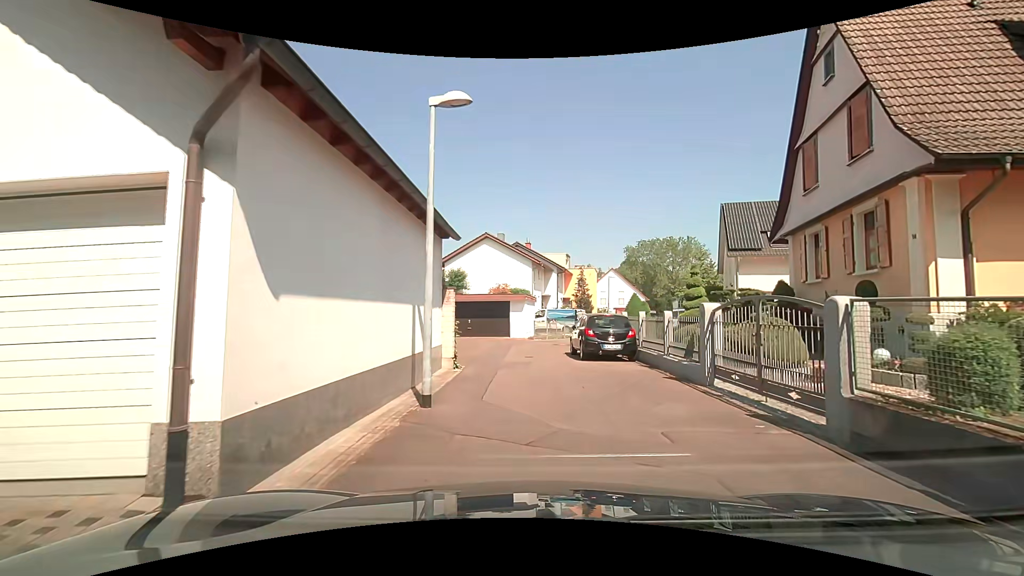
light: Day
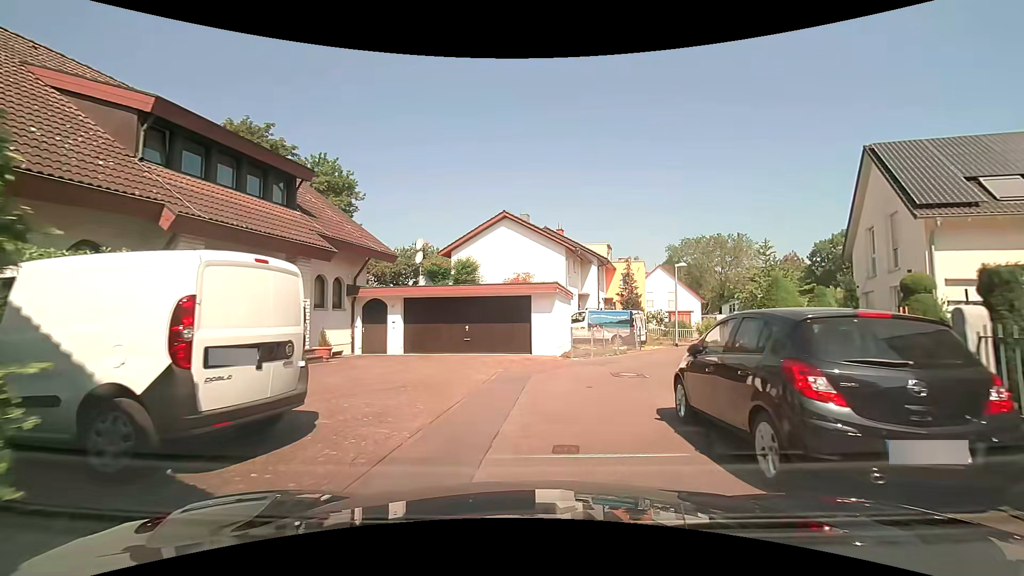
(-0.3, +11.3) m; -4°
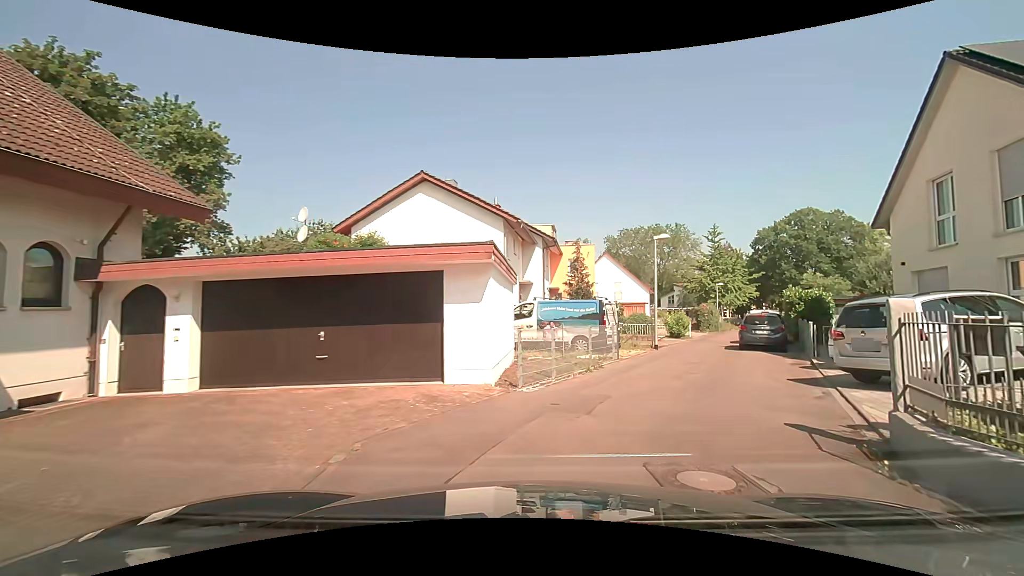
(0.0, +8.5) m; +5°
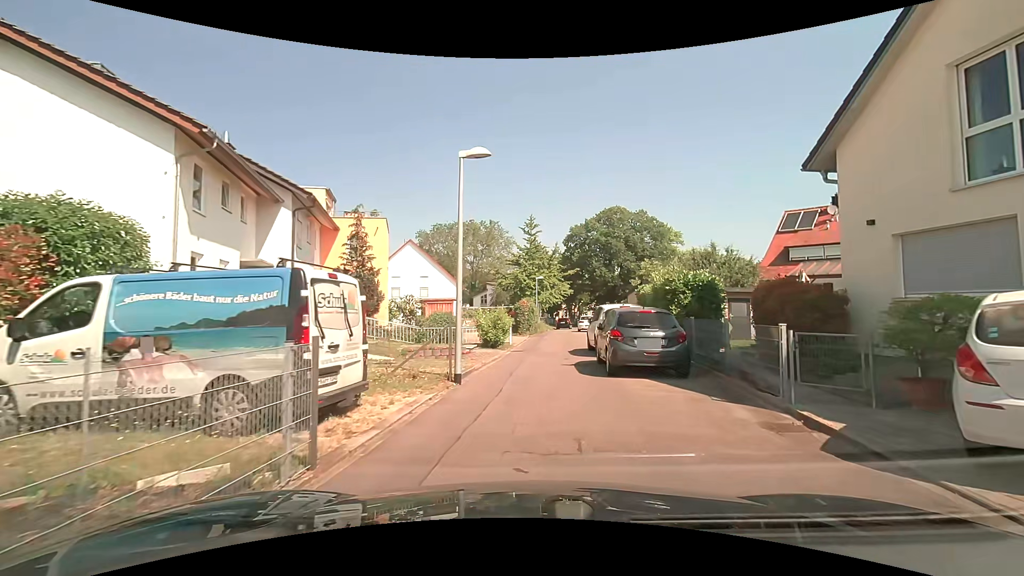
(+2.4, +10.9) m; +21°
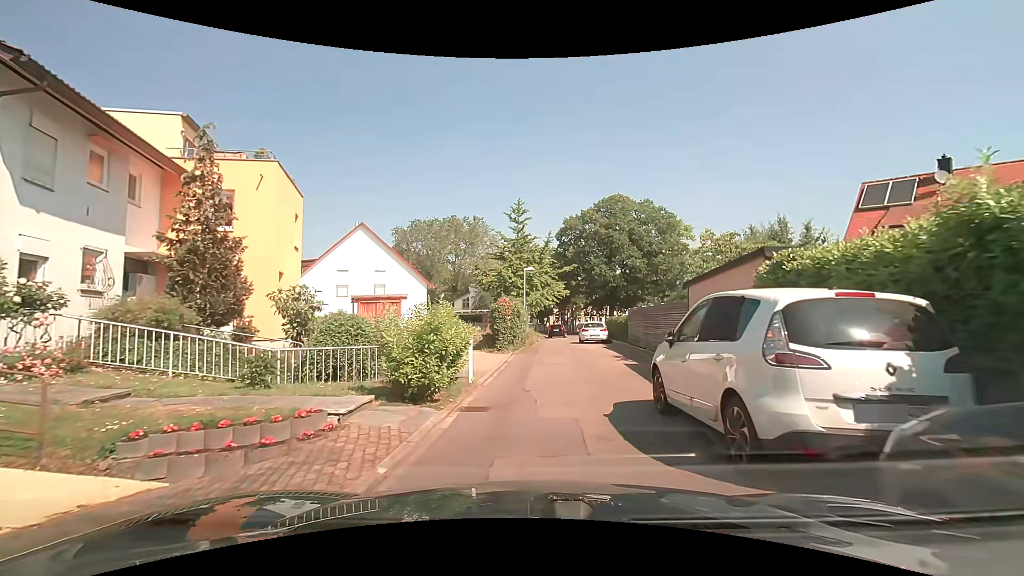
(+0.2, +11.5) m; +1°
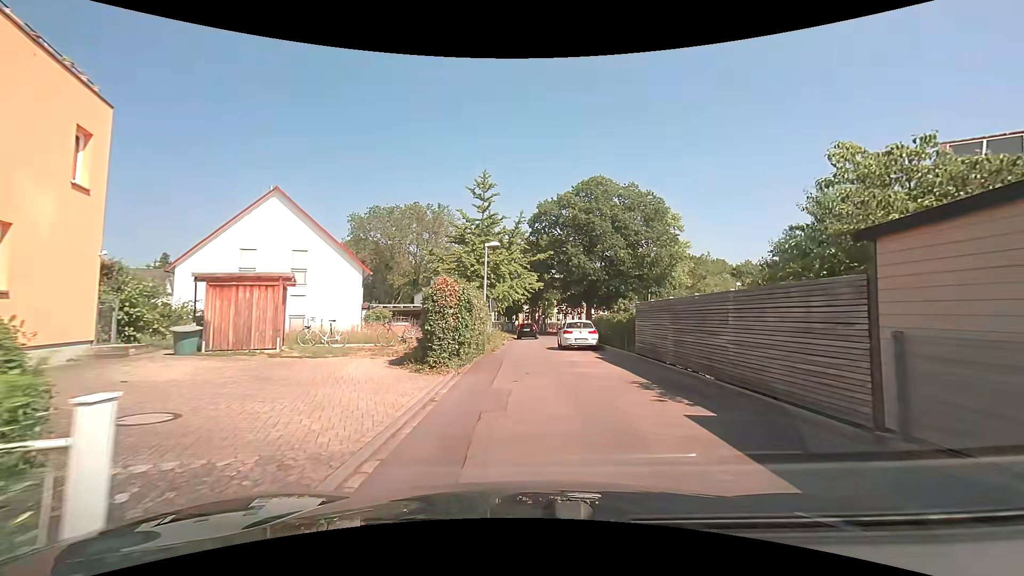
(+0.2, +8.8) m; +5°
